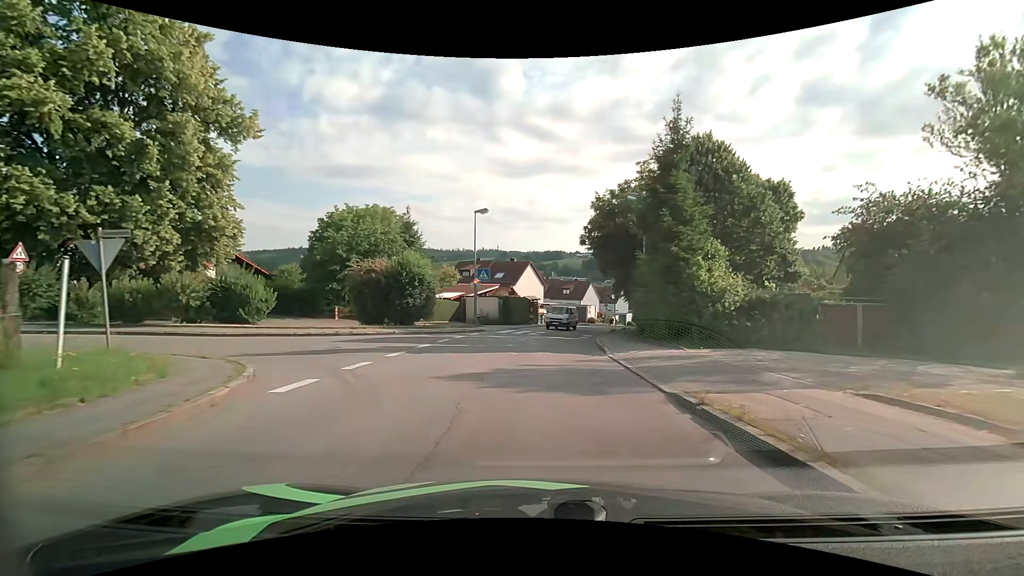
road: unclassified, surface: asphalt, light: Day
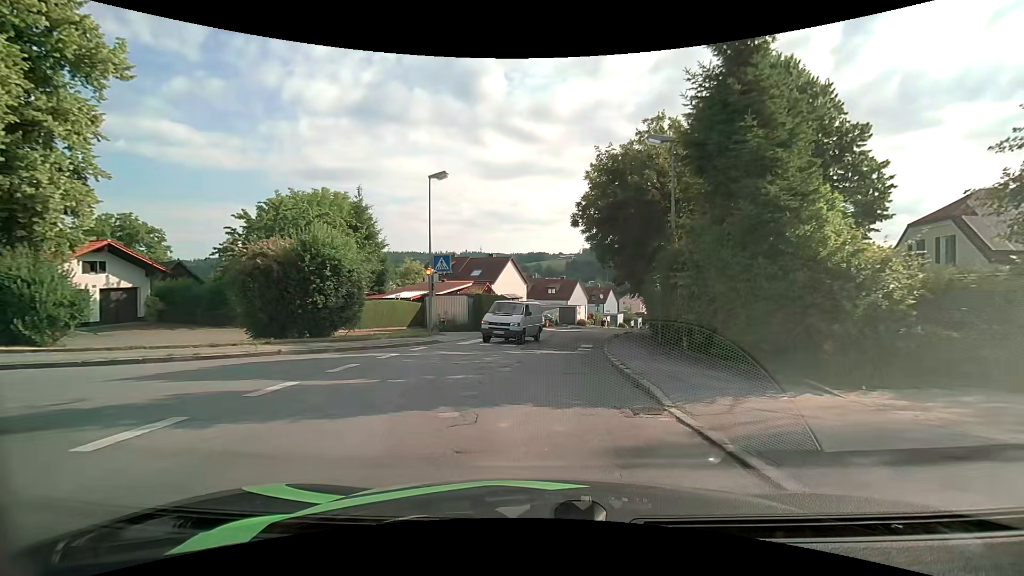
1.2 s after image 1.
(+0.2, +9.2) m; +2°
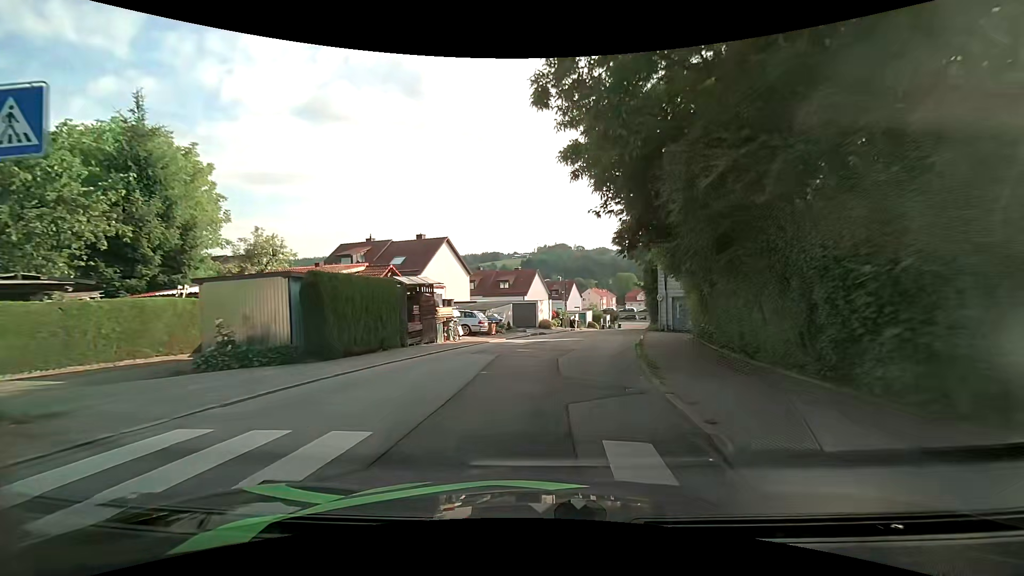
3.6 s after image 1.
(+0.7, +18.7) m; +4°
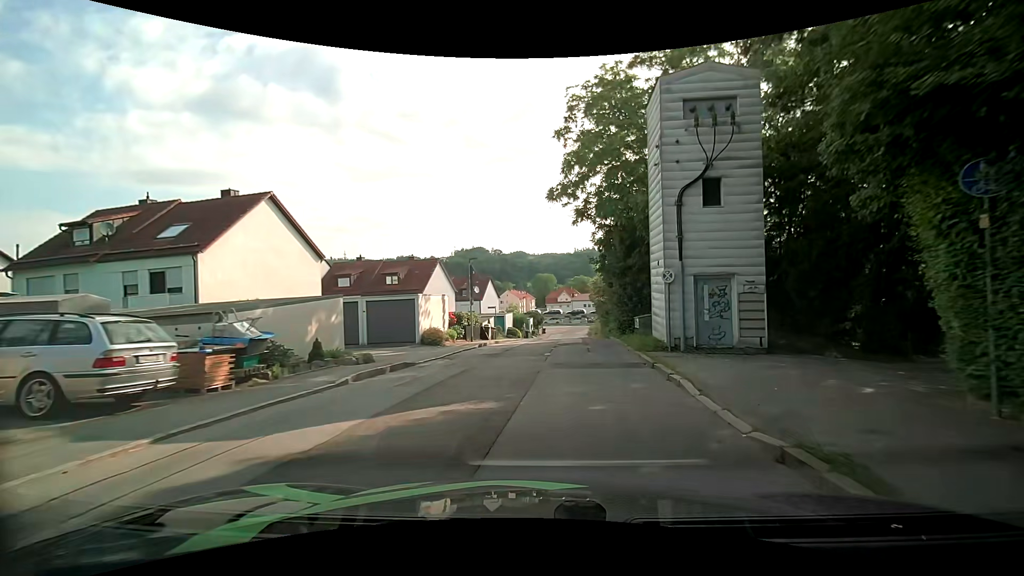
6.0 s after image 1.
(+1.6, +19.5) m; +9°
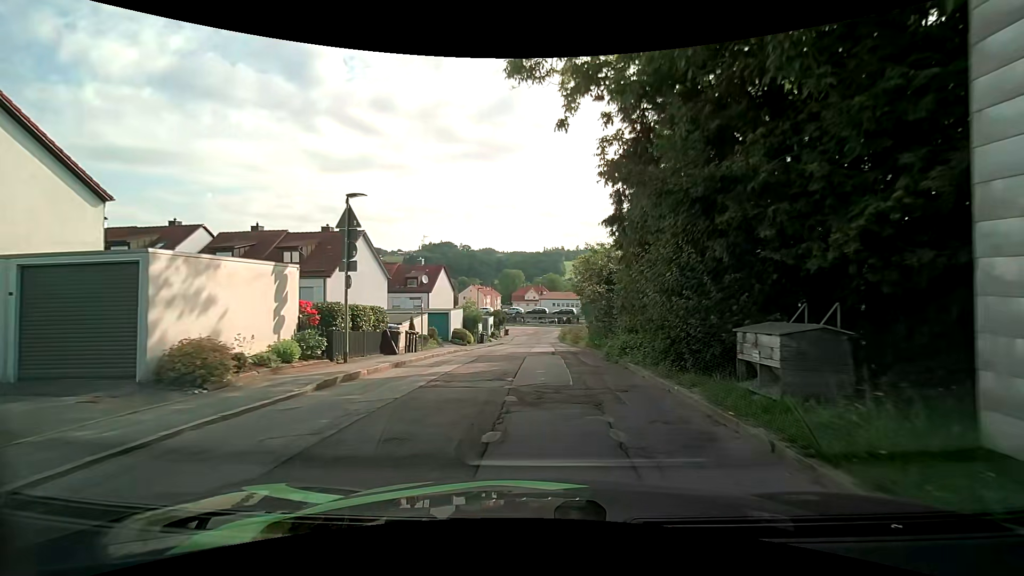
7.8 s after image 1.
(+0.9, +14.6) m; +5°
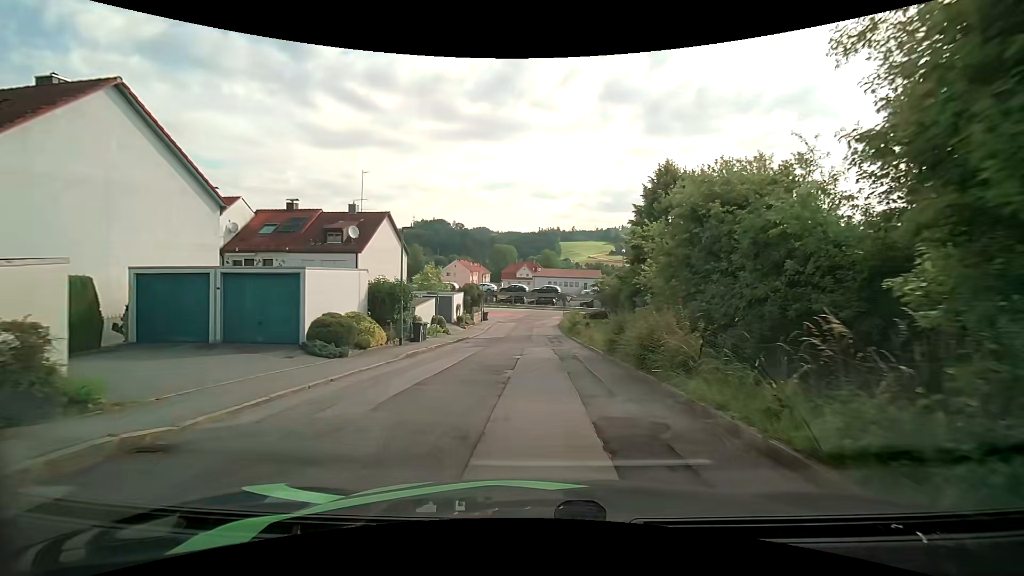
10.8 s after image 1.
(-0.1, +23.0) m; -1°
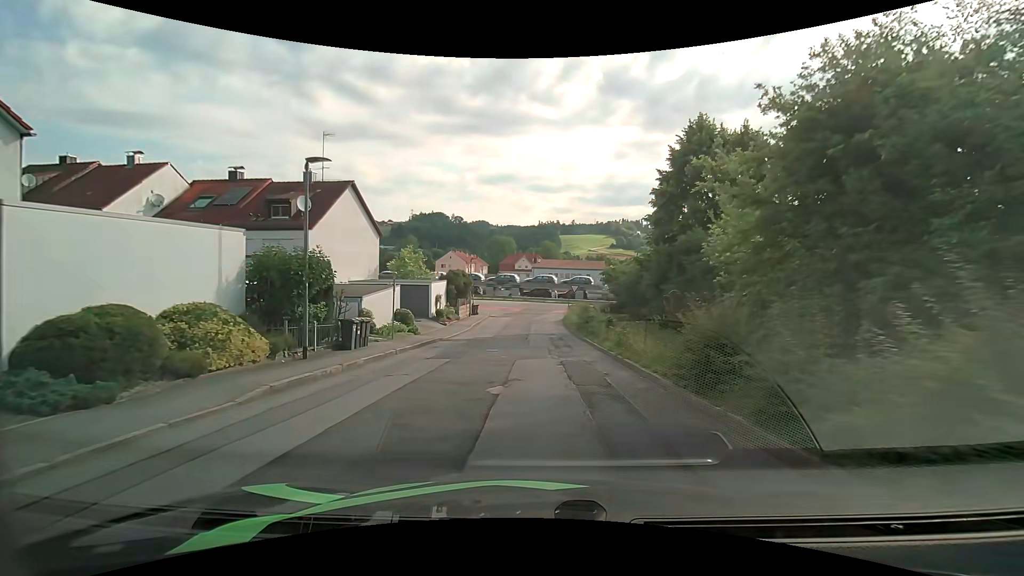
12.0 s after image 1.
(+0.3, +8.5) m; +2°
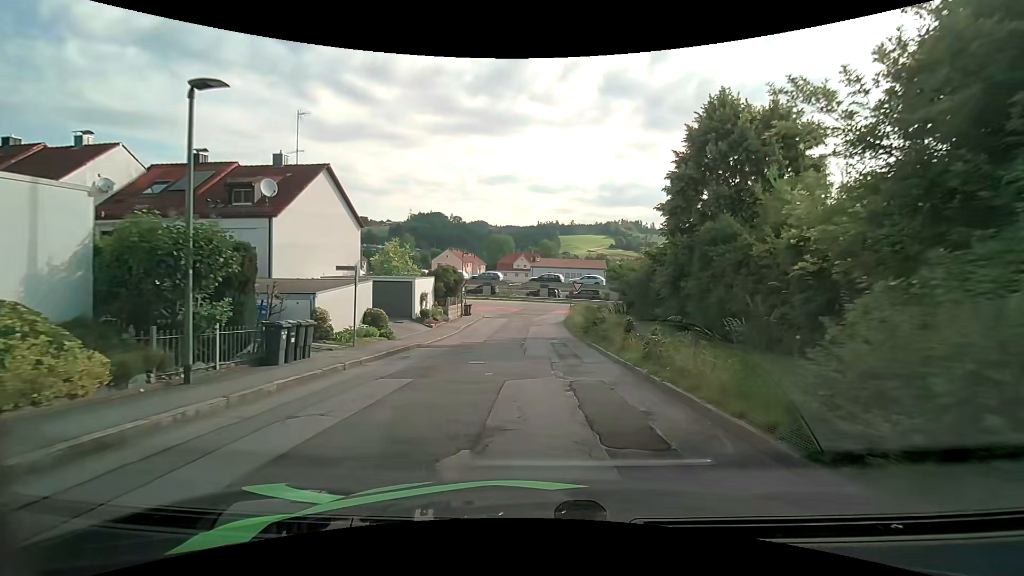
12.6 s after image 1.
(0.0, +4.1) m; +1°
